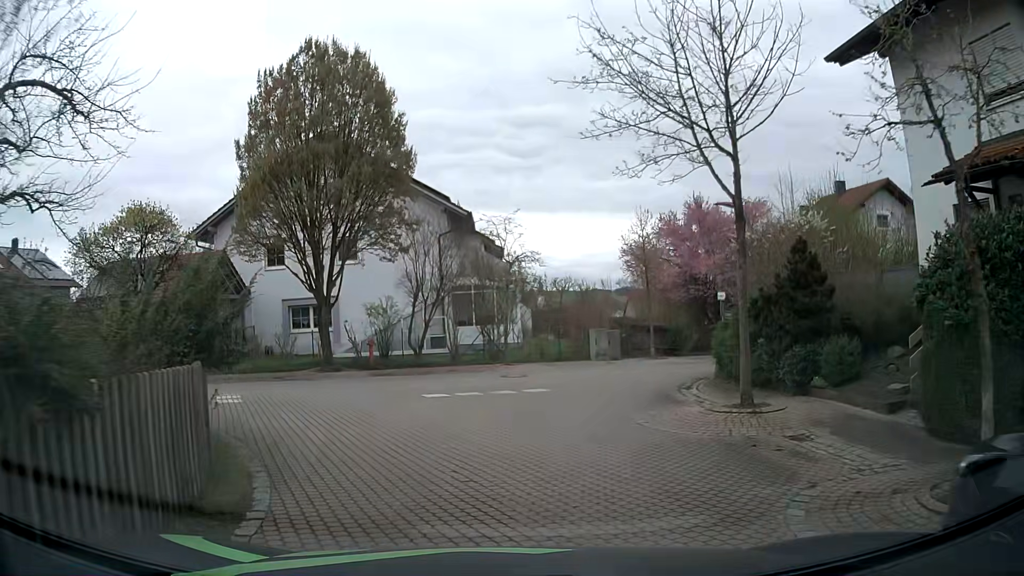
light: Day
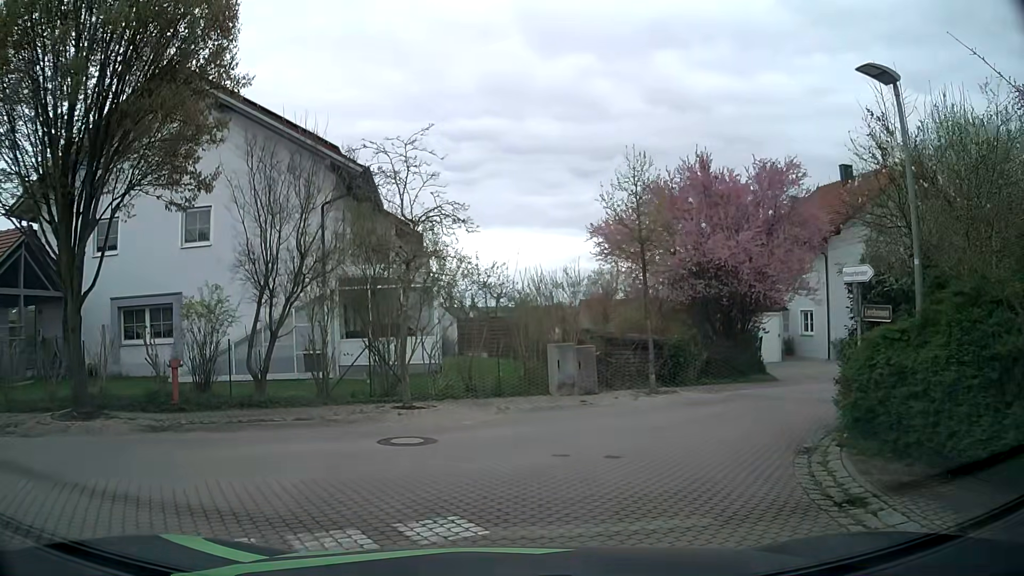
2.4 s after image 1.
(+0.4, +9.7) m; +5°
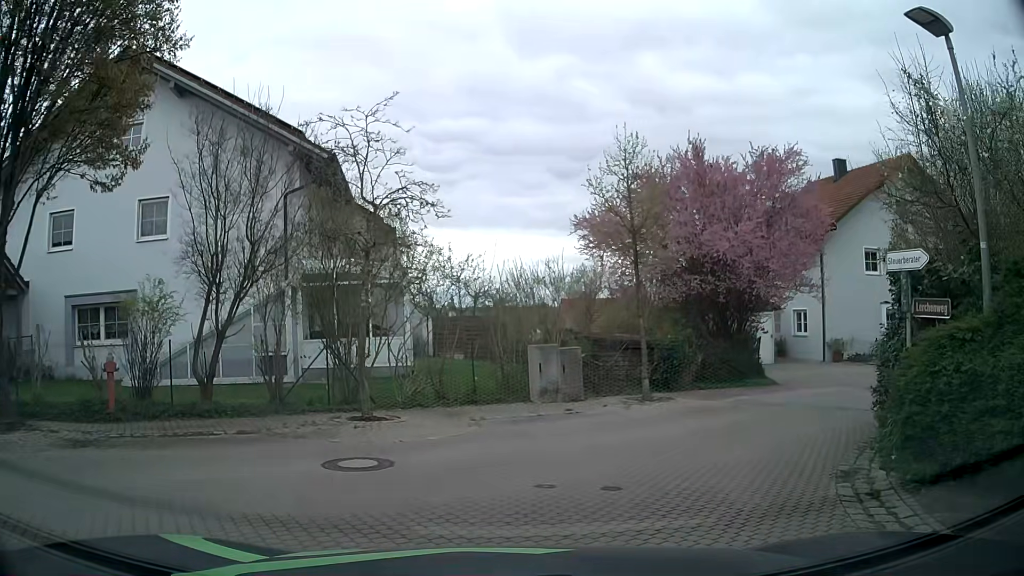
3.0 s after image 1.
(0.0, +1.6) m; +3°
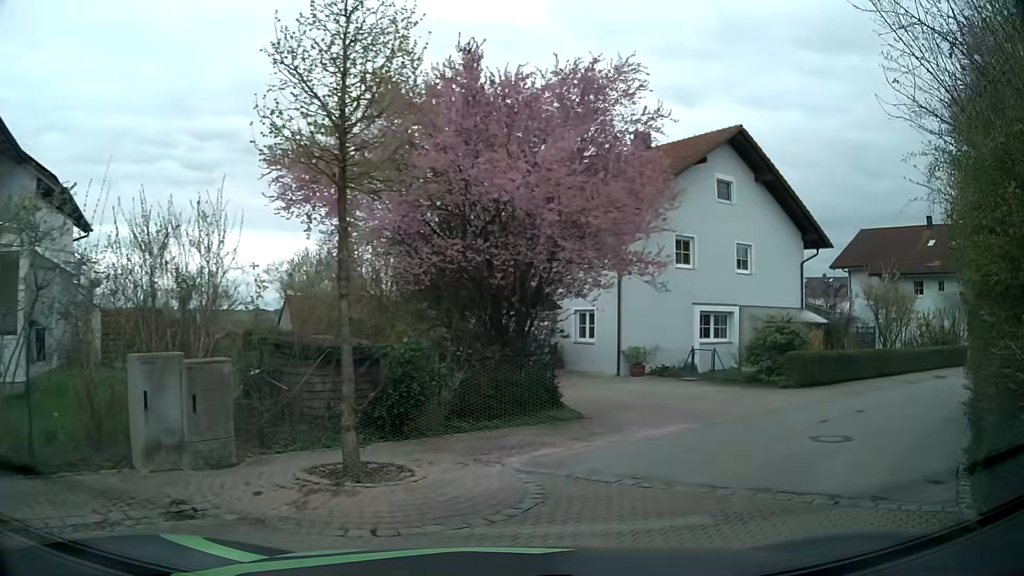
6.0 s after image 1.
(+0.9, +7.2) m; +23°
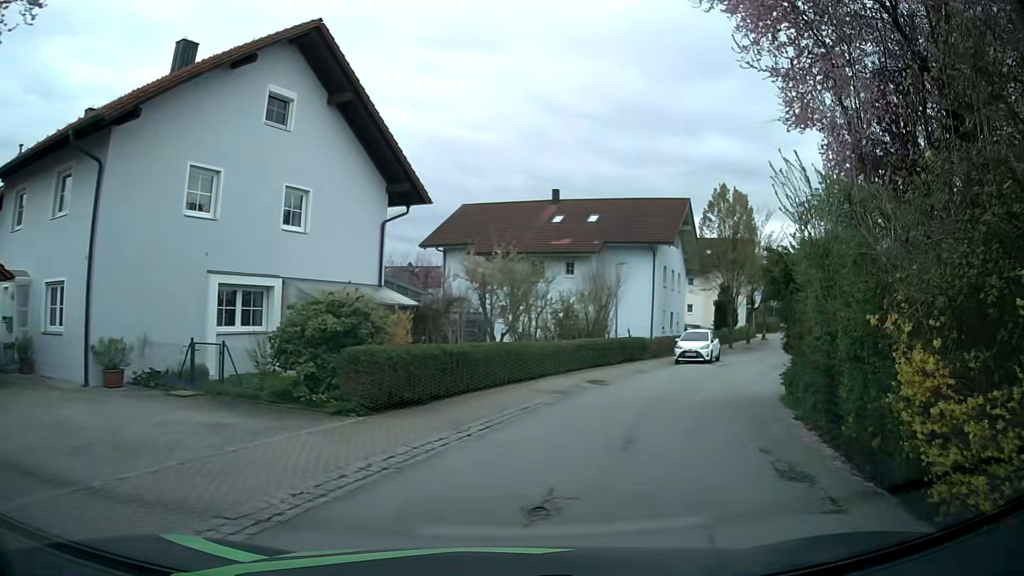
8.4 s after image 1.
(+2.6, +9.2) m; +34°
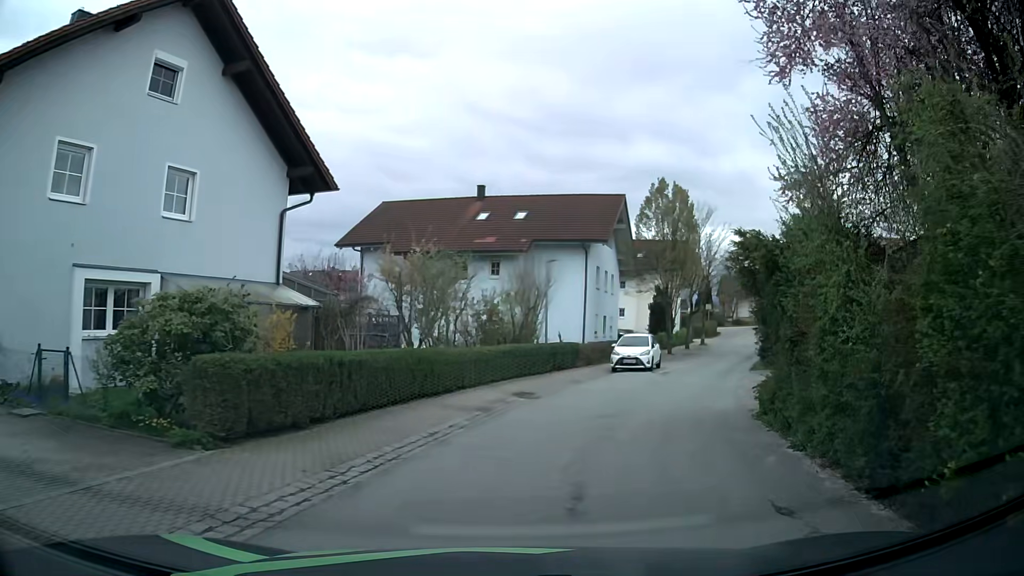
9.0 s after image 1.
(+0.1, +3.0) m; +6°
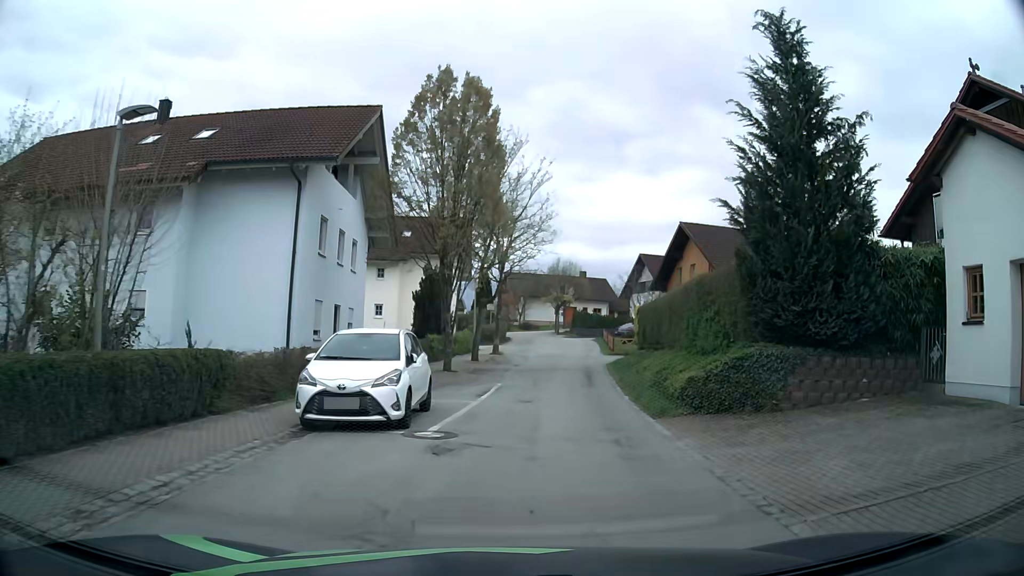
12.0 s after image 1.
(+2.9, +17.2) m; +18°
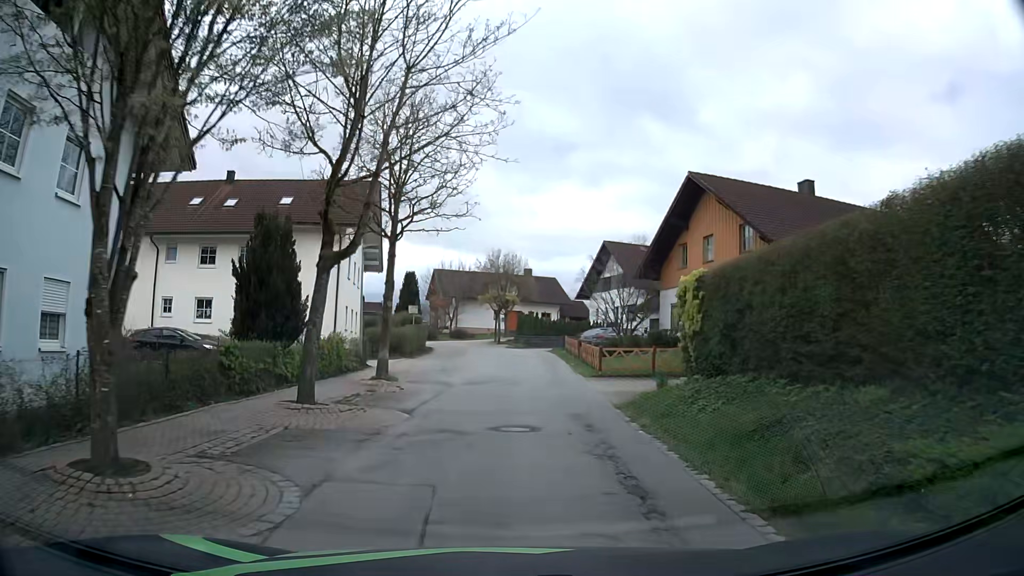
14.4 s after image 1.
(+0.7, +16.4) m; +5°
(0, +10) (+1, +20) (+1, +30) (+1, +40) (-2, +50) (-9, +57) (-19, +58) (-29, +59) (-38, +63) (-44, +71) m
